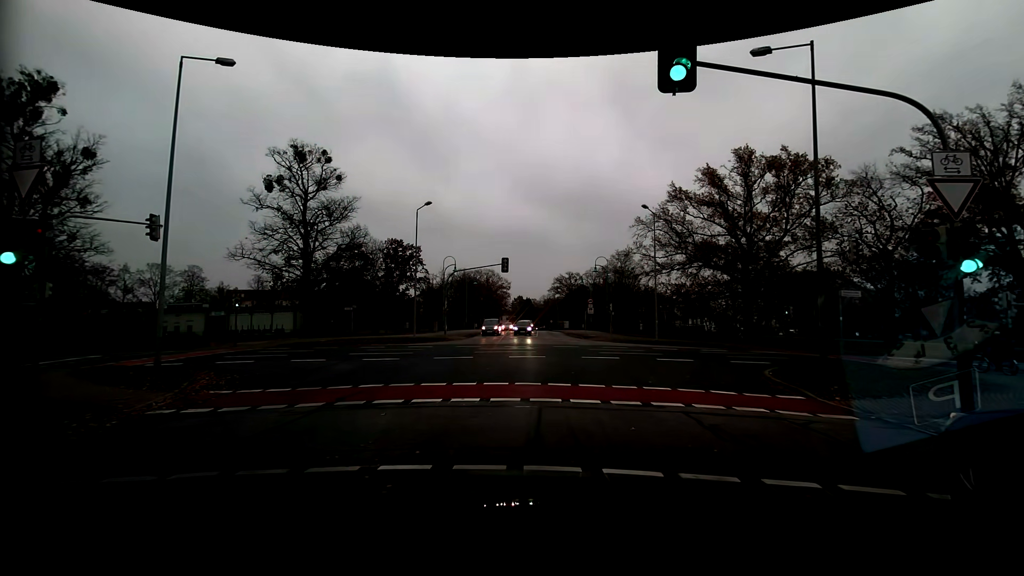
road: residential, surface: asphalt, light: Day
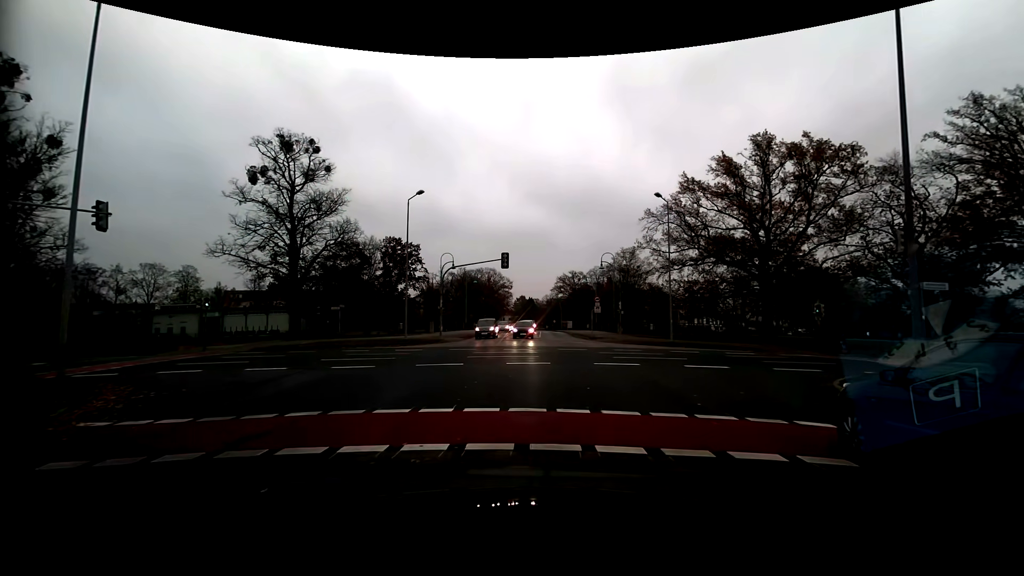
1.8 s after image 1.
(0.0, +3.8) m; +1°
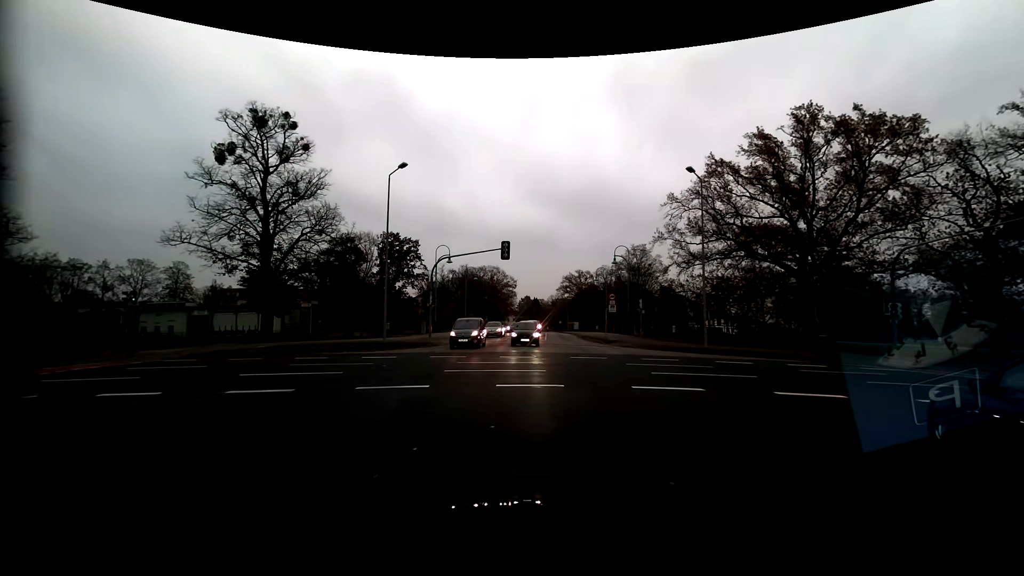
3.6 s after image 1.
(-0.1, +6.2) m; -1°
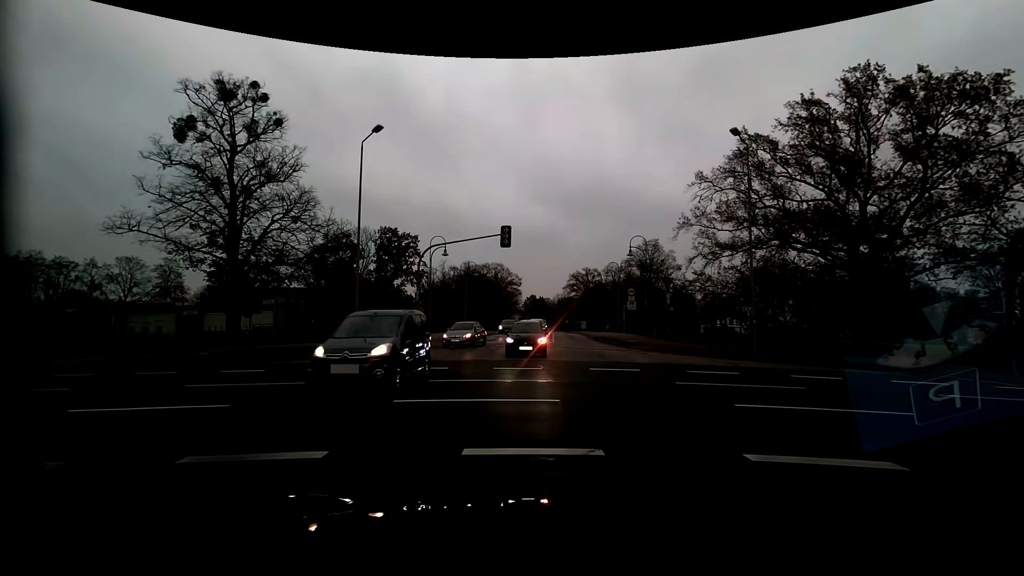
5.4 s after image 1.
(0.0, +5.6) m; 0°
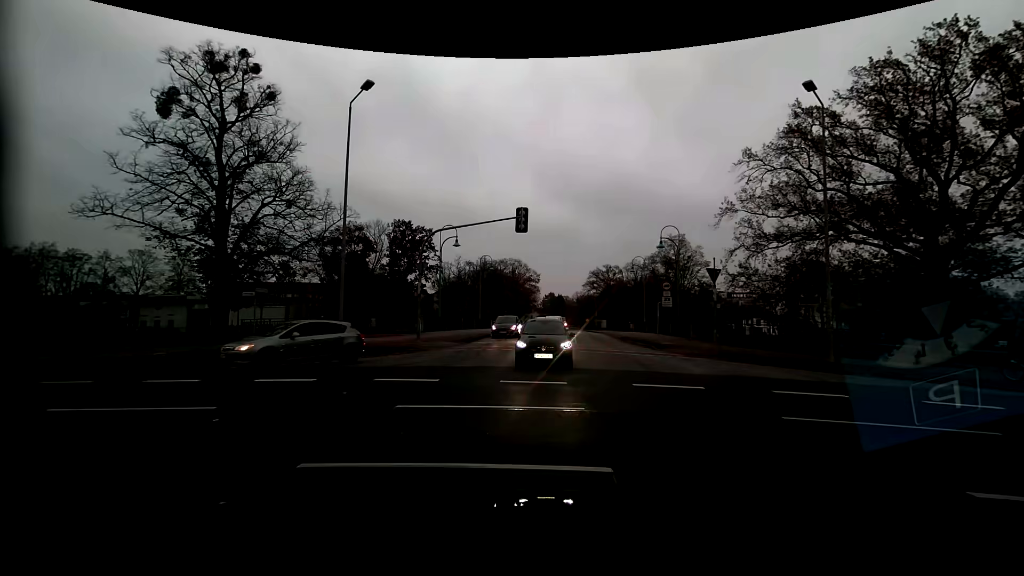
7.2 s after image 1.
(-0.1, +4.1) m; -1°
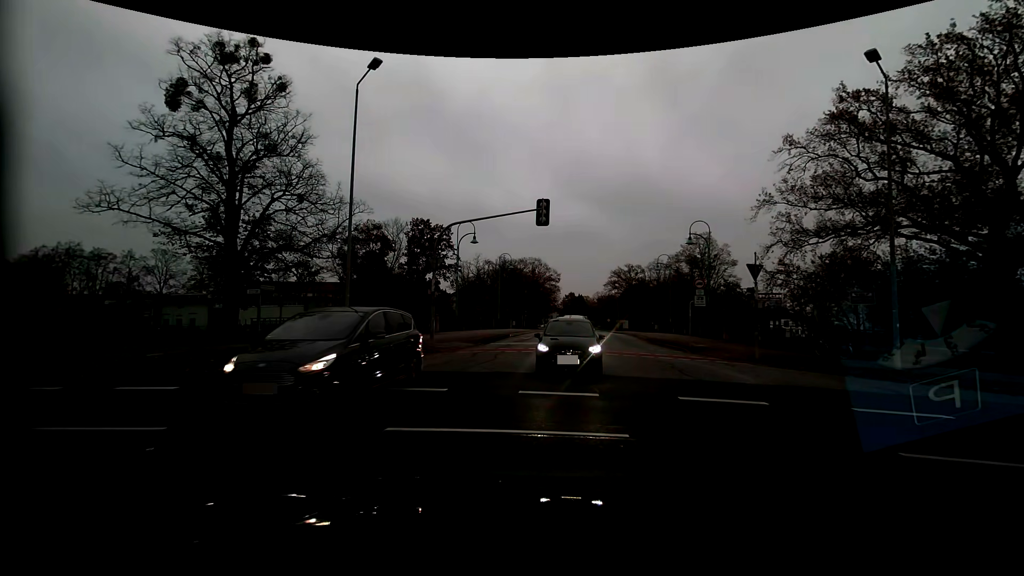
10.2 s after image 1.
(-0.1, +1.6) m; -4°
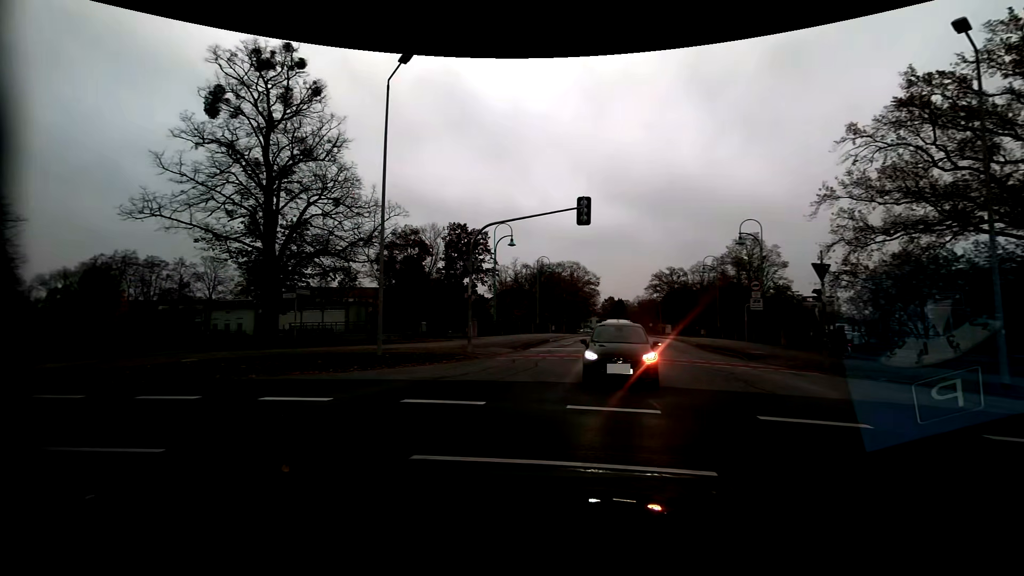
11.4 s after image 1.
(0.0, +1.5) m; -4°
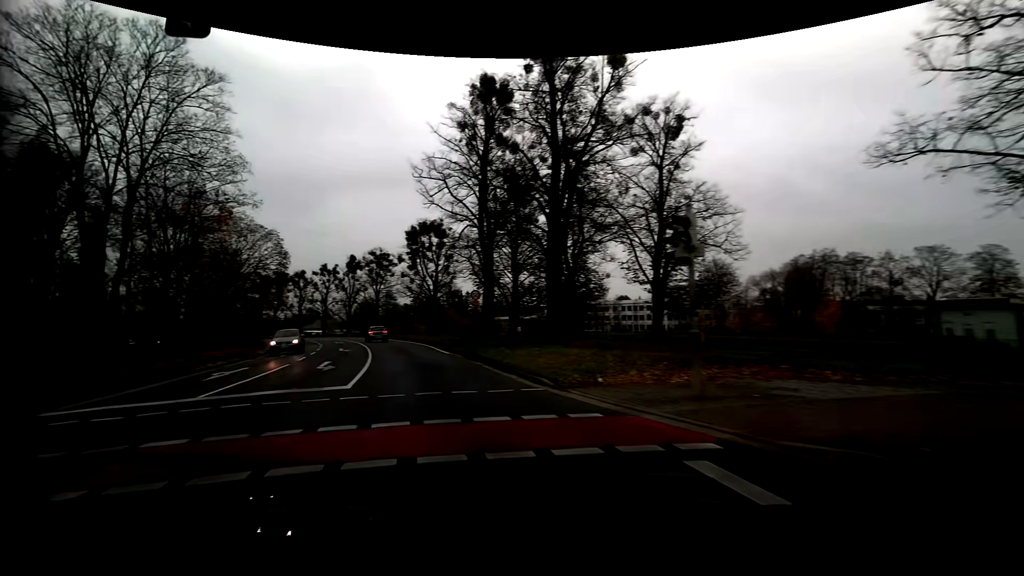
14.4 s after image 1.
(-9.0, +9.7) m; -70°
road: primary
(-2, +10) (-4, +20) (-7, +29) (-10, +39) (-14, +48) (-18, +57) (-22, +66) (-27, +75) (-33, +83) (-38, +91) m
